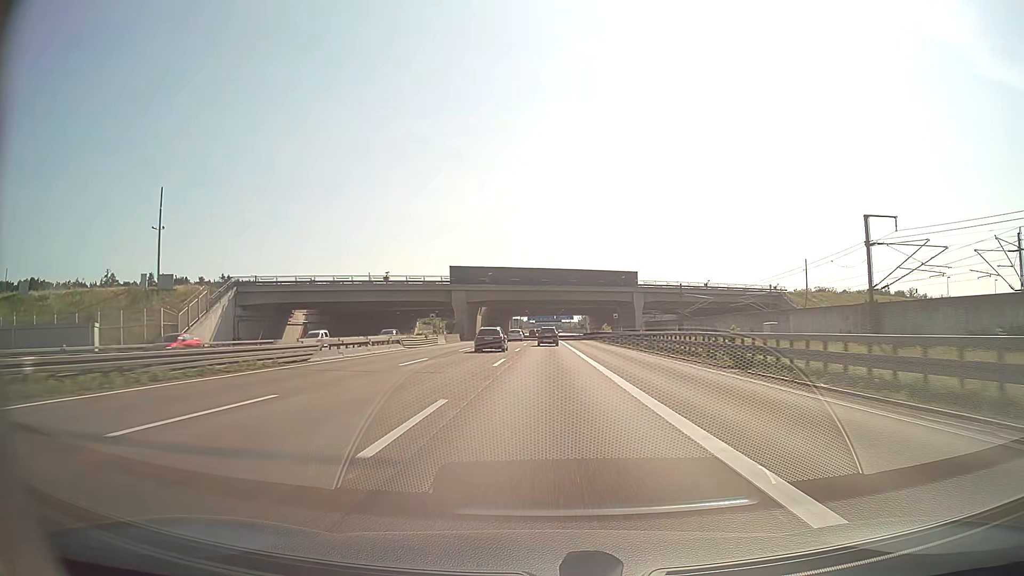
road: motorway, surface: asphalt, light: Day
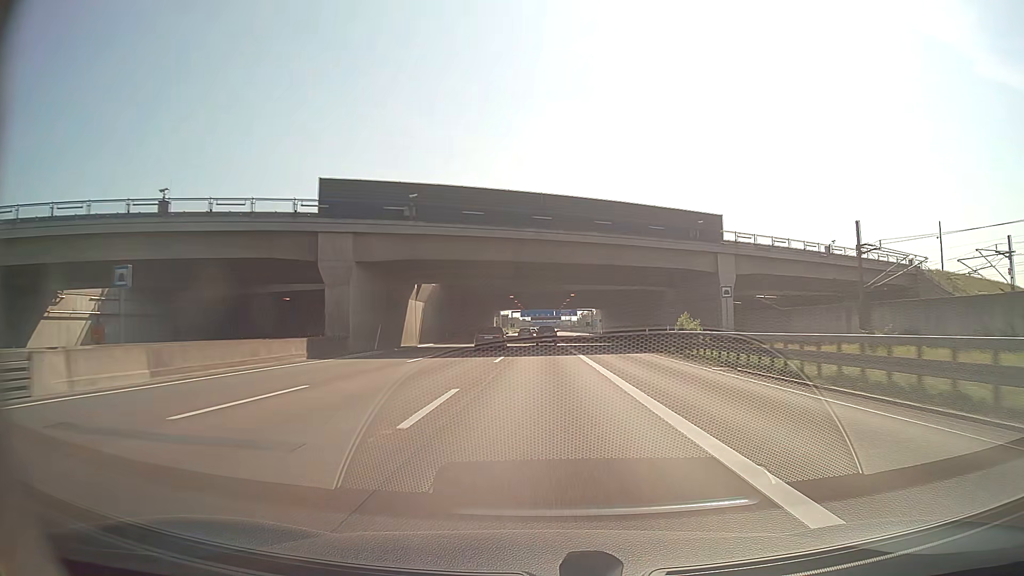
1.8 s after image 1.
(+0.1, +52.2) m; 0°
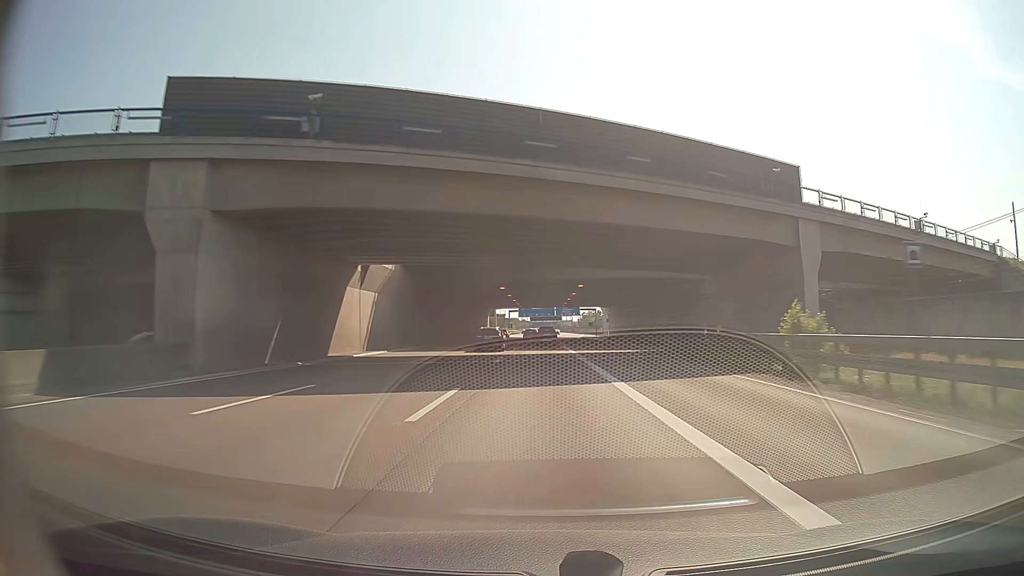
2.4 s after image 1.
(0.0, +17.4) m; 0°
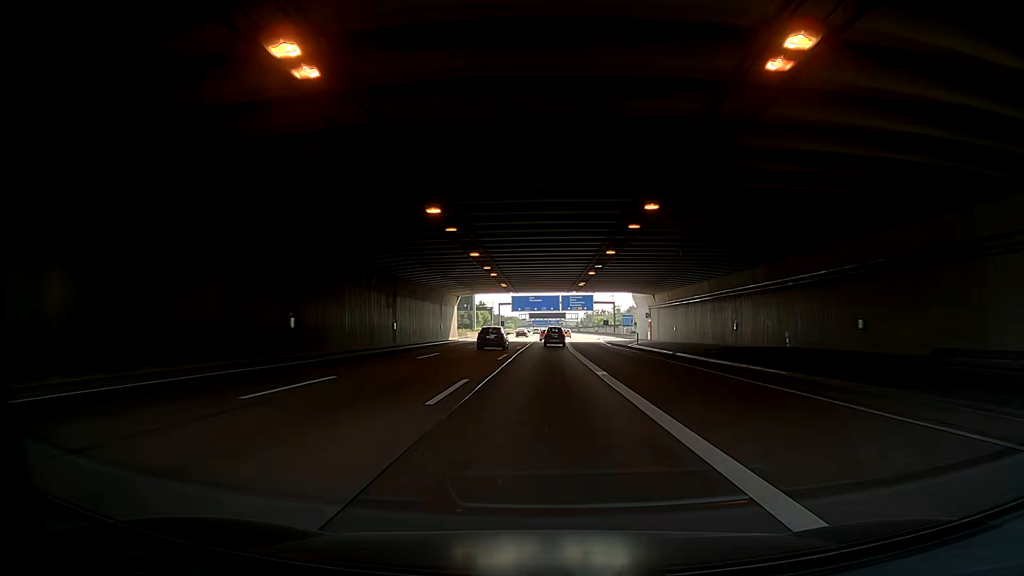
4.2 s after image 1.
(+0.4, +52.2) m; 0°
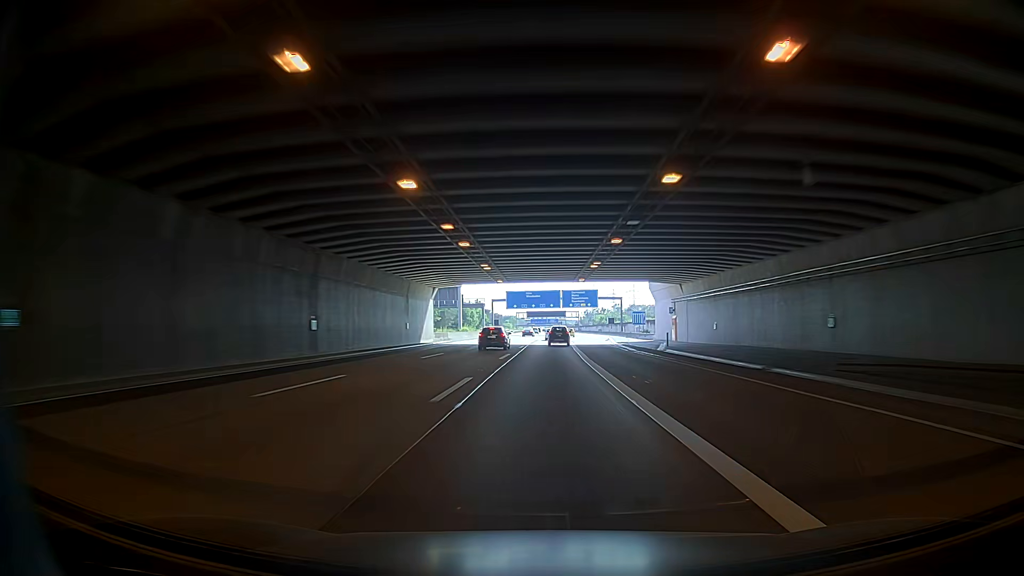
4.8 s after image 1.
(+0.2, +17.4) m; +1°
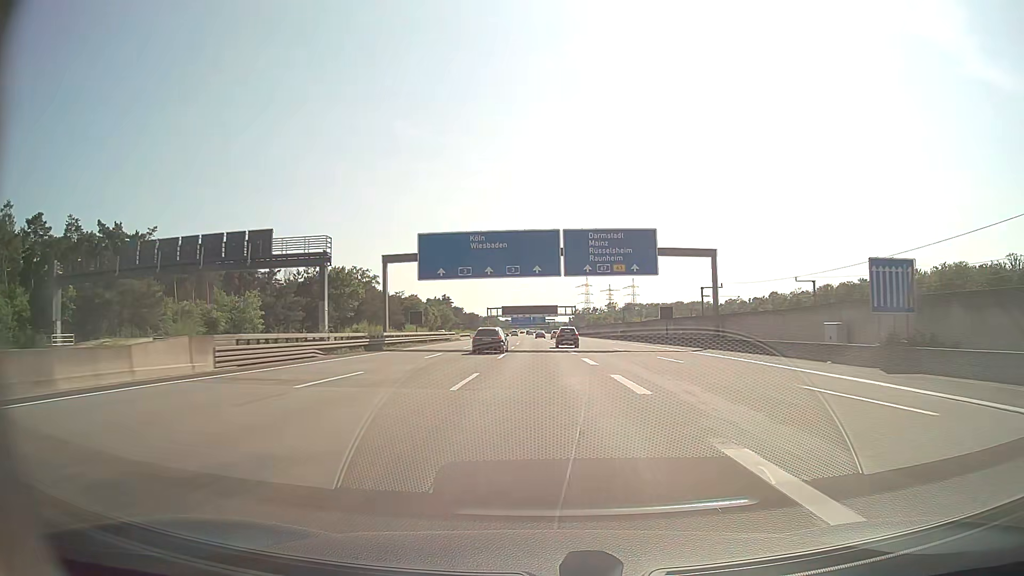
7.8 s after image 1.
(+0.3, +87.2) m; 0°
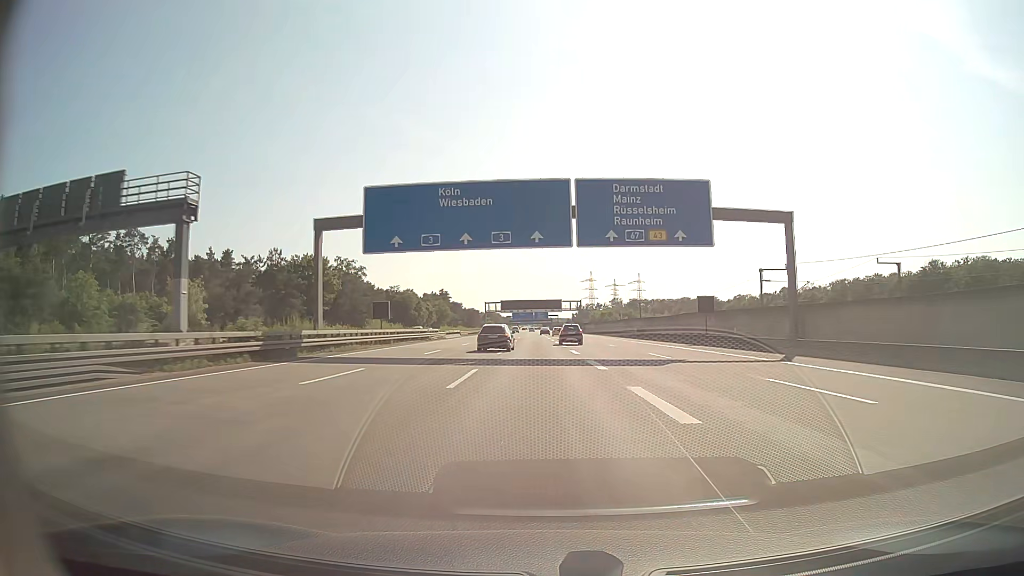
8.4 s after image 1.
(0.0, +17.4) m; 0°
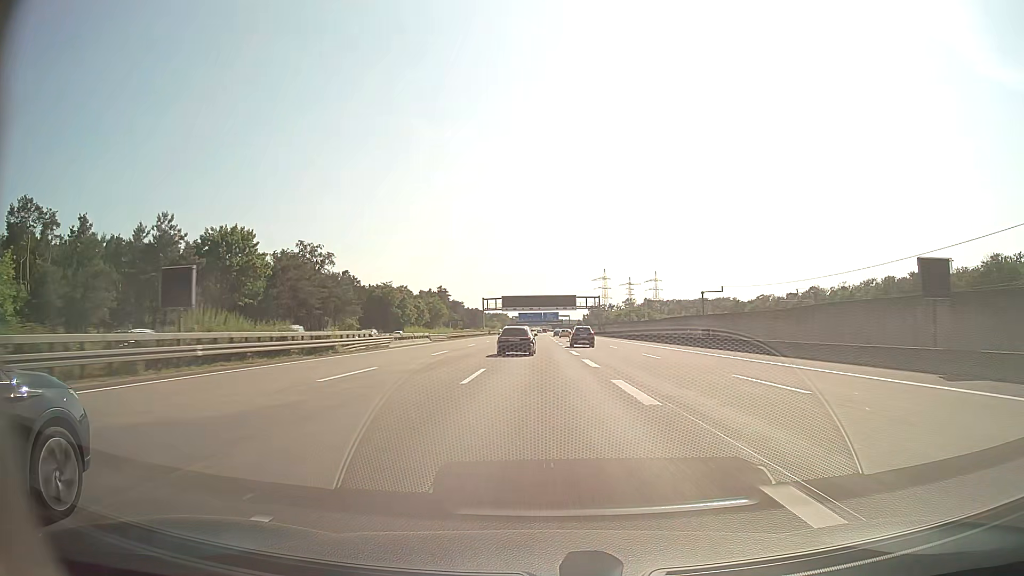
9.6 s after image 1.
(-0.3, +34.6) m; -1°
(0, +10) (0, +20) (0, +30) (0, +40) (0, +50) (0, +60) (0, +70) (0, +80) (-1, +90) (-1, +100) m
